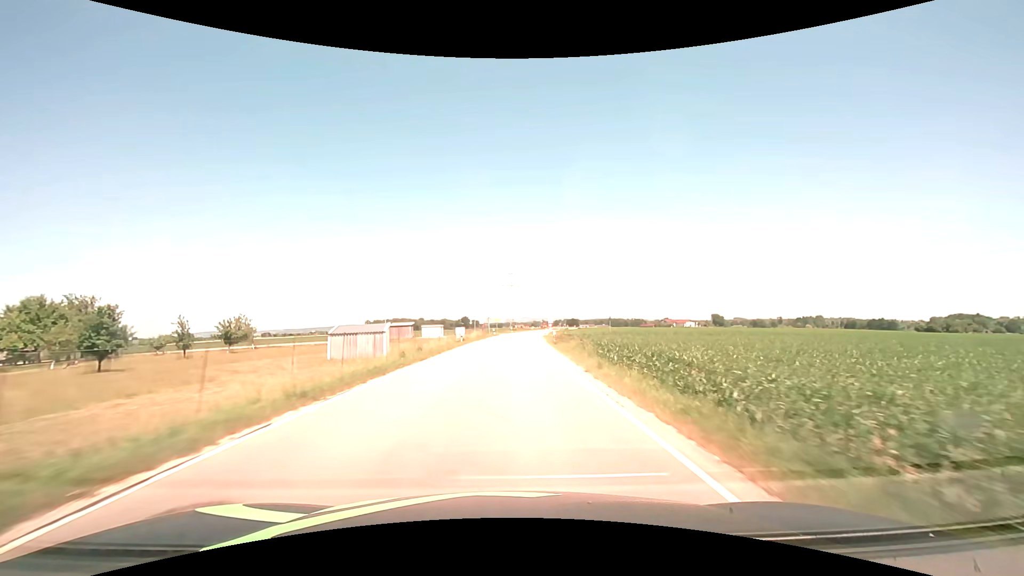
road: secondary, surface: asphalt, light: Day
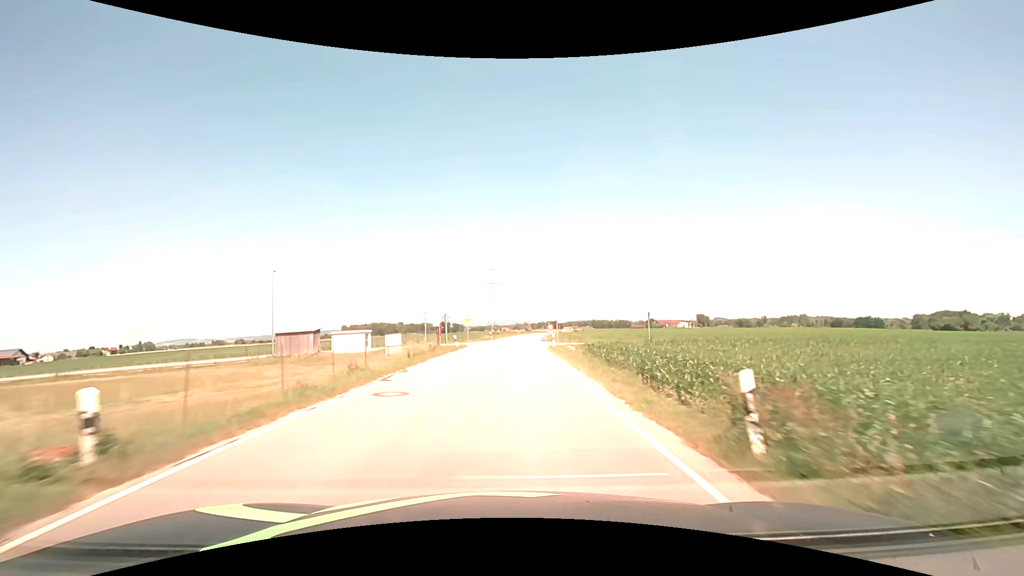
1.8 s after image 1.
(+0.7, +31.9) m; +2°
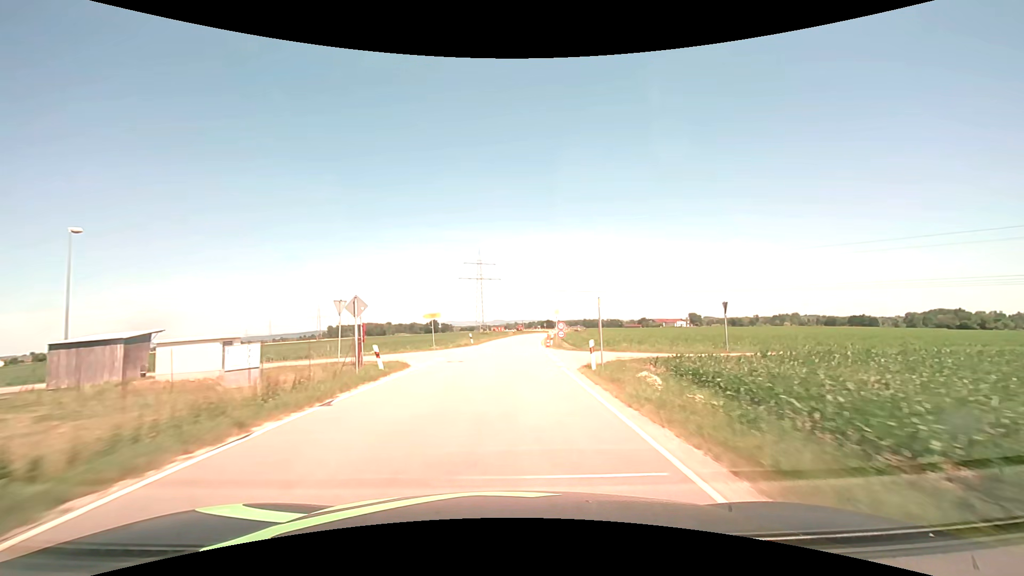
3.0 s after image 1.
(+0.2, +20.3) m; +1°
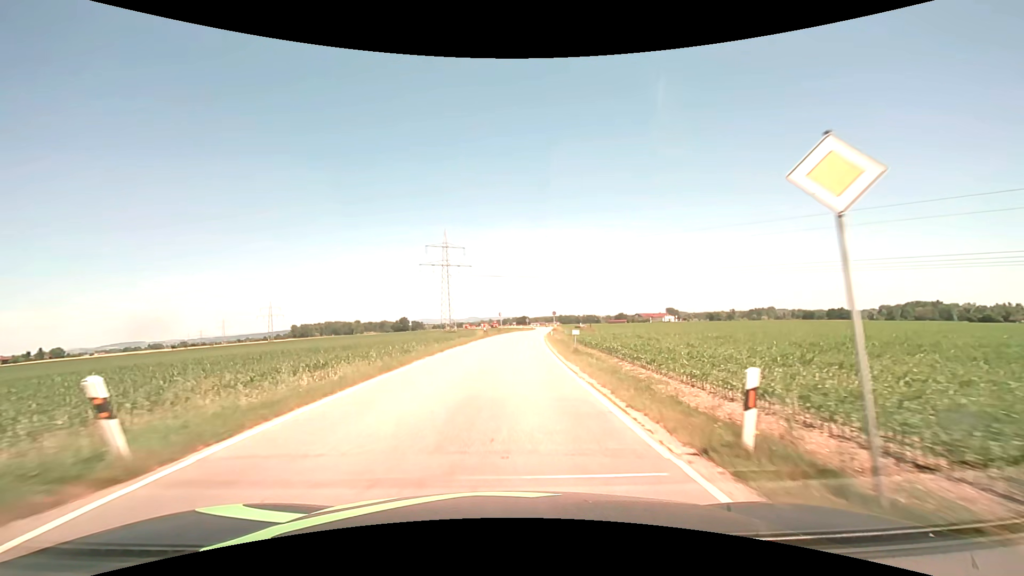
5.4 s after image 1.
(+0.7, +37.1) m; +3°
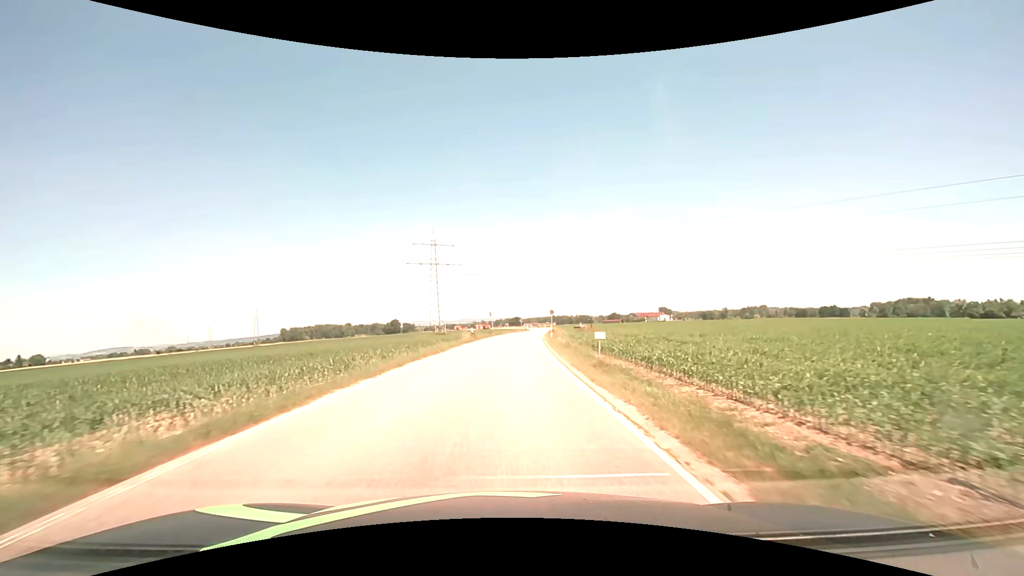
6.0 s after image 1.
(+0.1, +7.9) m; +1°
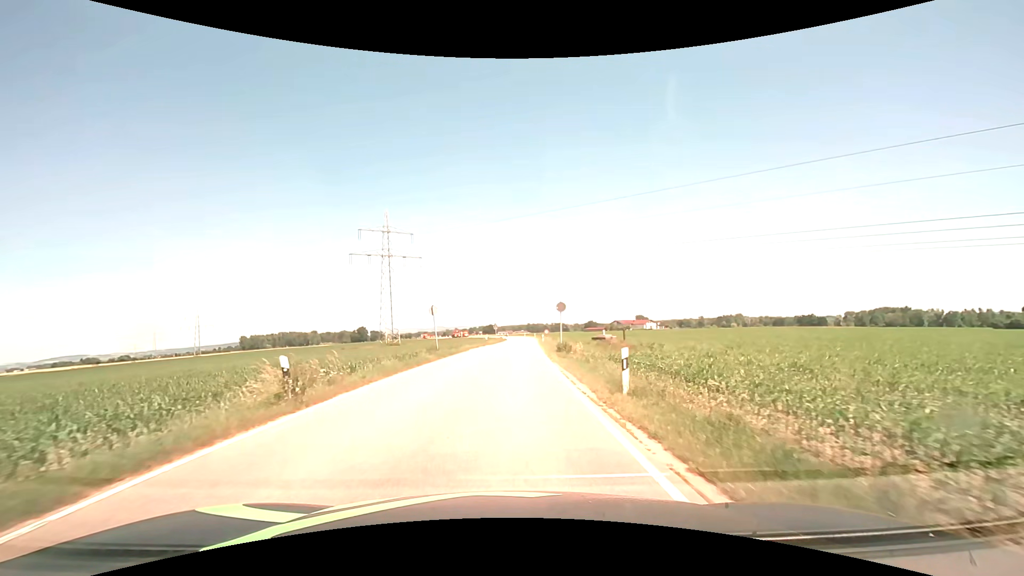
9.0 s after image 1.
(+0.7, +33.1) m; +3°
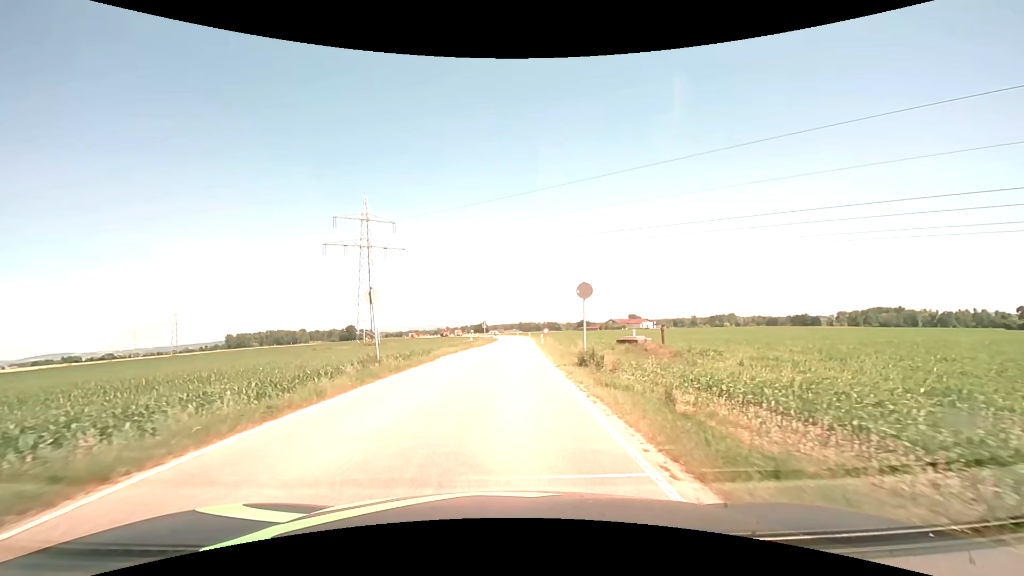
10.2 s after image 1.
(+0.1, +12.2) m; +1°
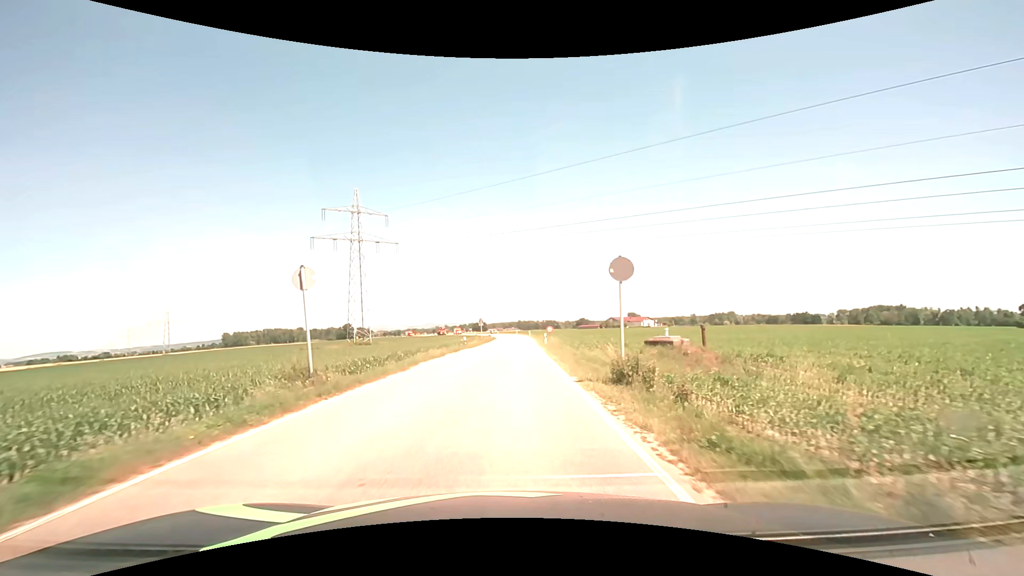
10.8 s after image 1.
(0.0, +6.1) m; 0°
(0, +10) (0, +20) (0, +30) (0, +40) (+1, +50) (+1, +60) (+1, +70) (+2, +80) (+2, +90) (+1, +100) m
